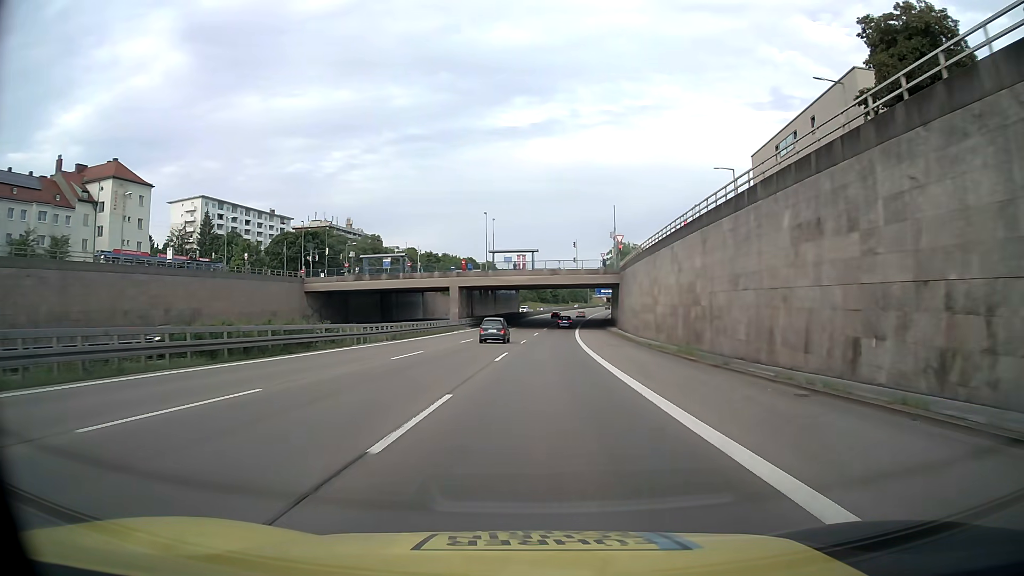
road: motorway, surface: asphalt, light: Day
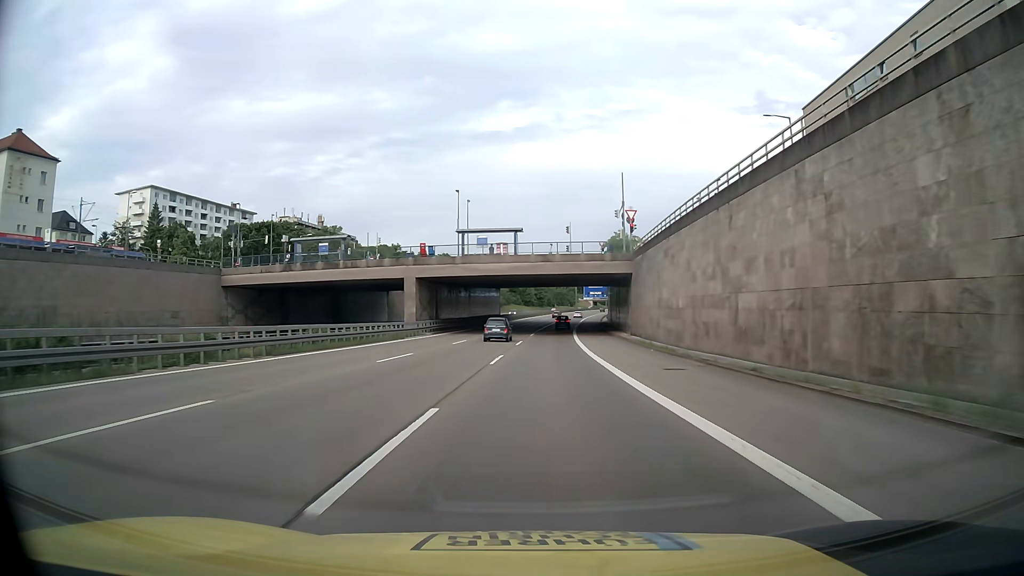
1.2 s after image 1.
(+0.3, +20.2) m; +1°
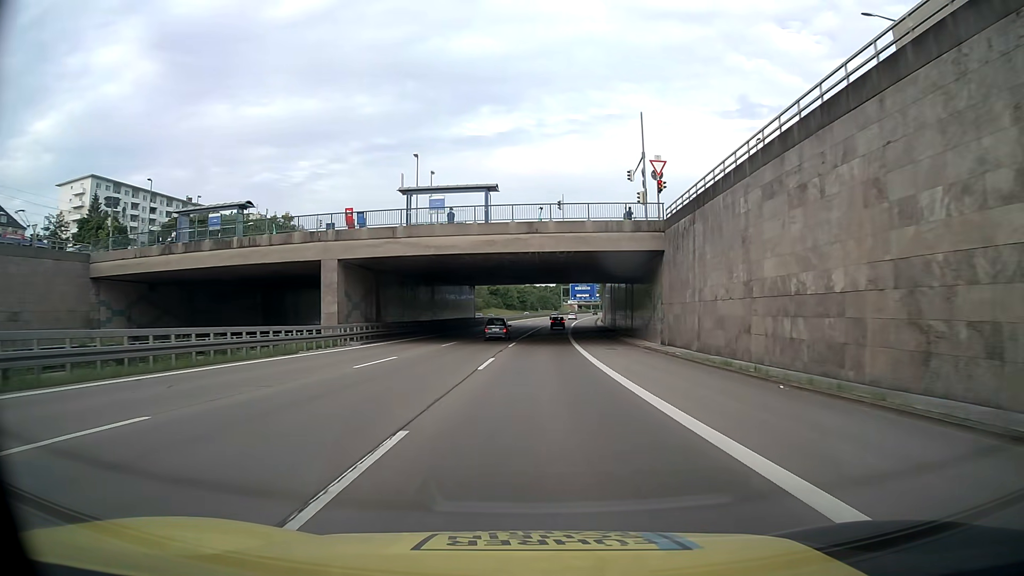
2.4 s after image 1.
(+0.3, +20.1) m; +2°
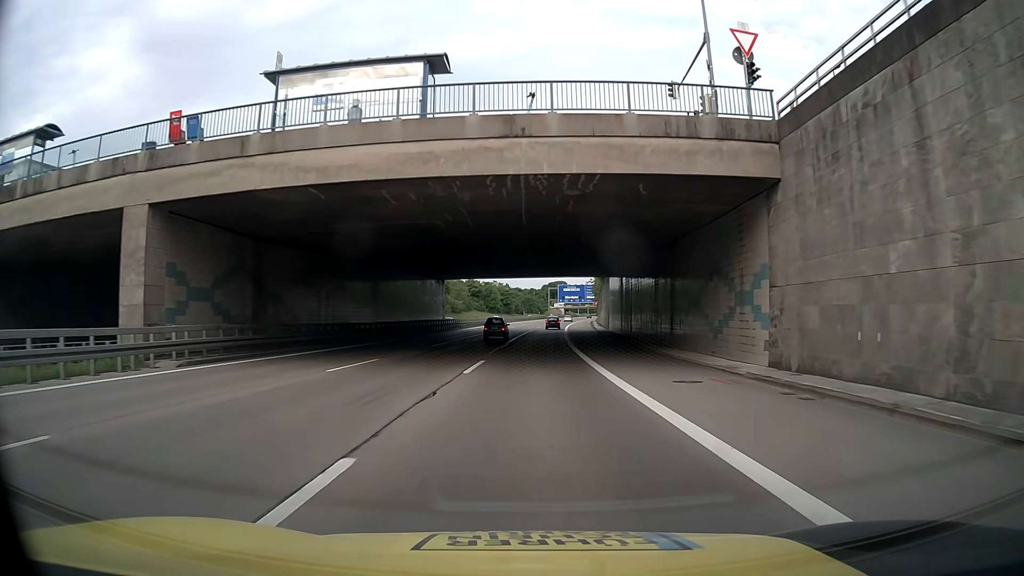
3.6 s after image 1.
(+0.2, +20.0) m; +1°
